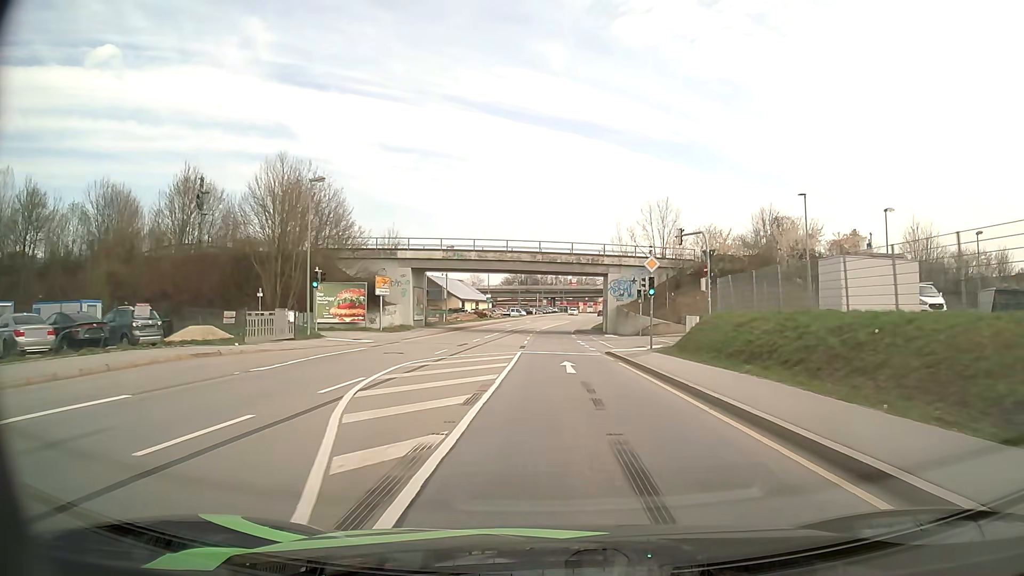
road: primary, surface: asphalt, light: Day
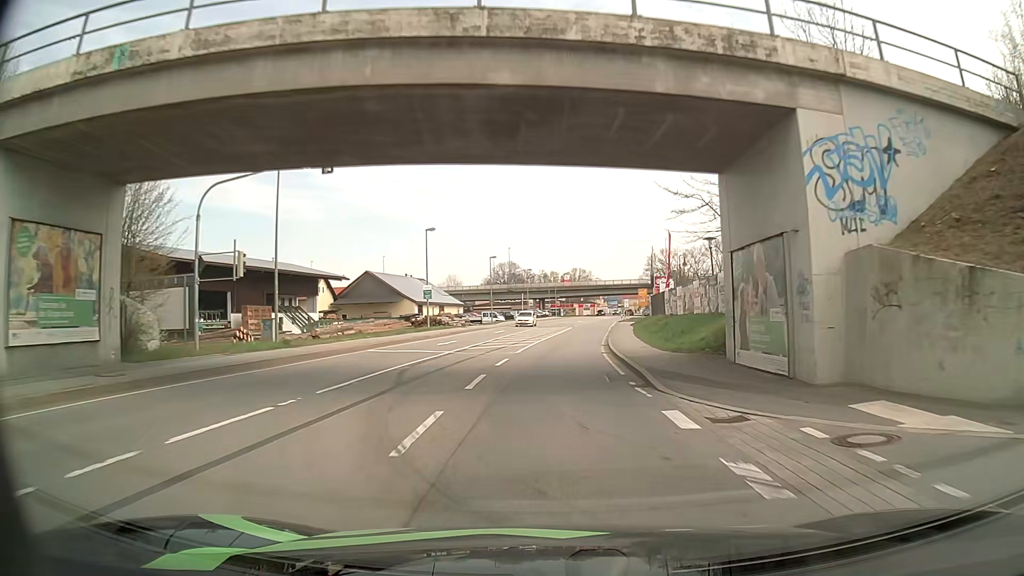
(+0.1, +42.5) m; +1°
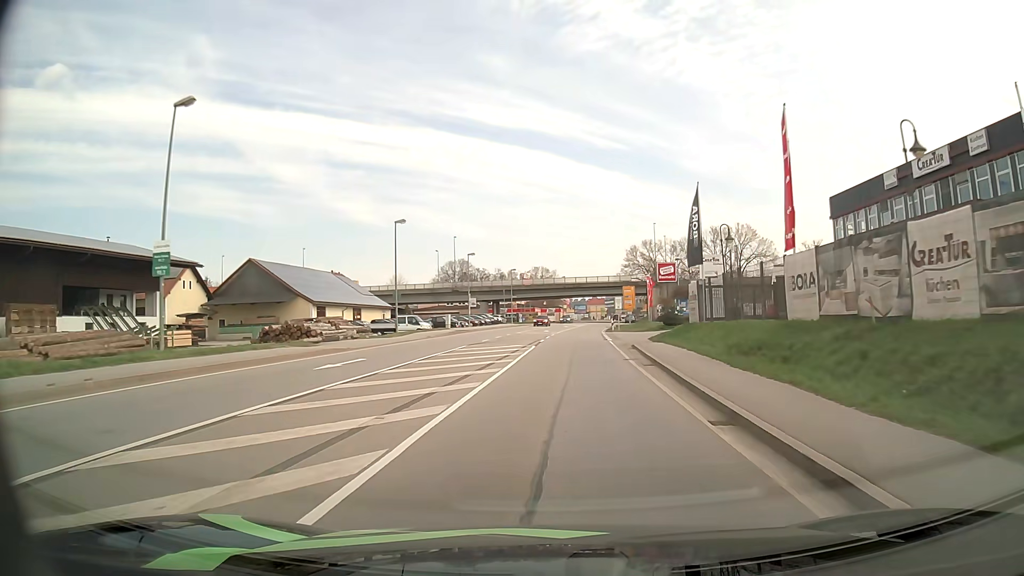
(+1.0, +34.5) m; +4°
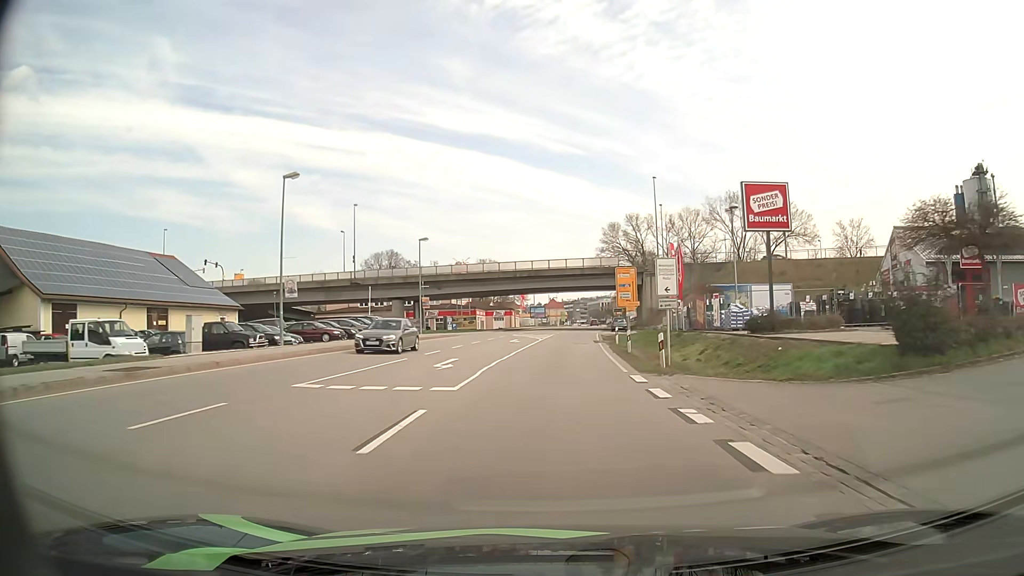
(+1.4, +42.9) m; +4°
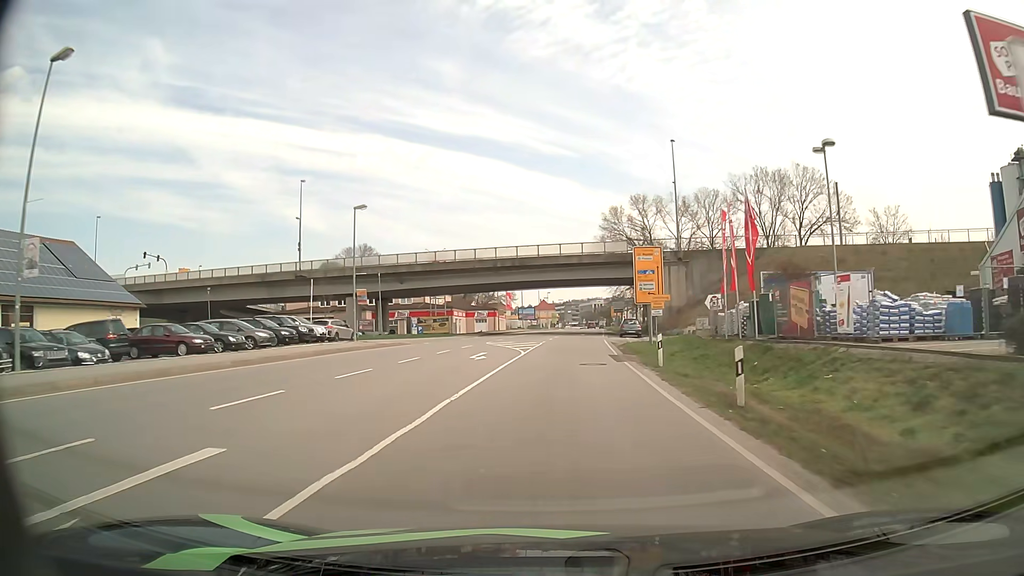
(+0.1, +17.2) m; 0°
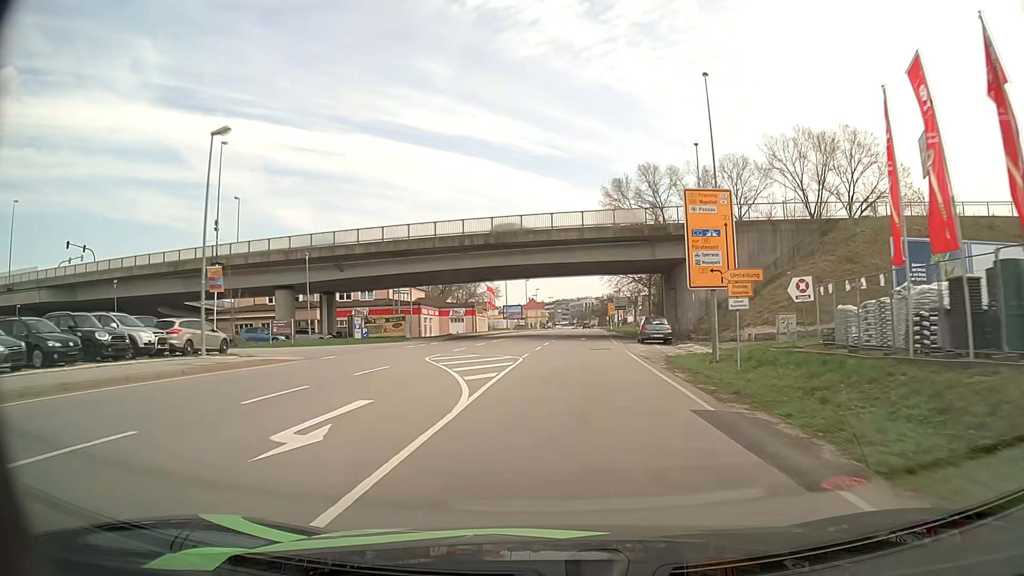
(+0.2, +17.4) m; +1°
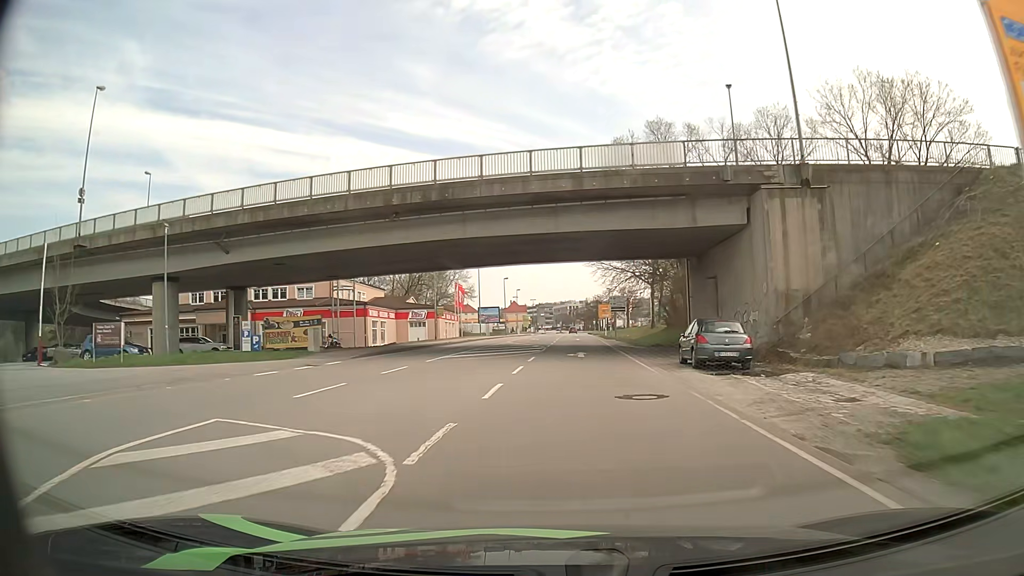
(+0.2, +17.3) m; +1°
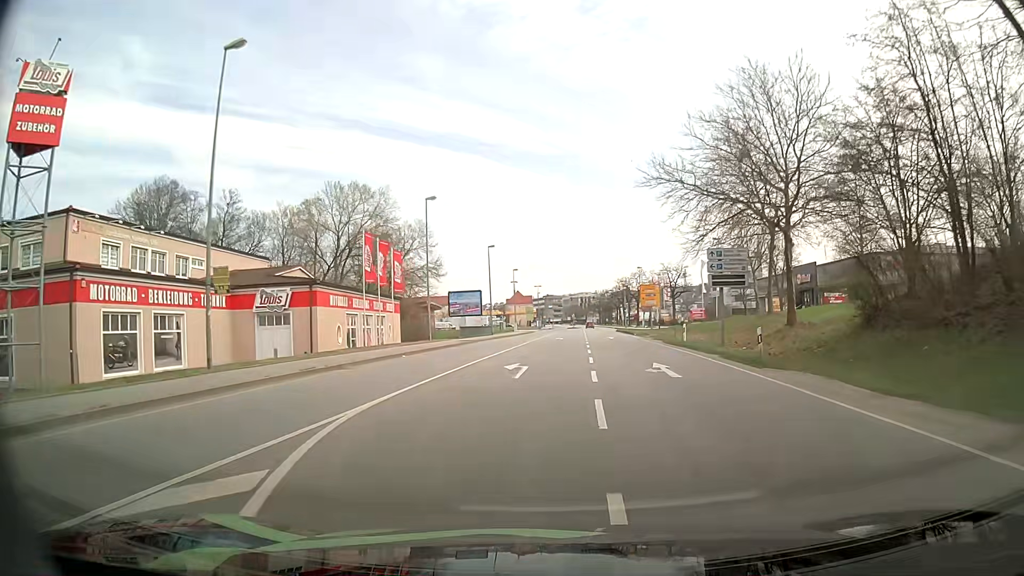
(-0.1, +43.2) m; -1°
(0, +10) (0, +20) (+1, +30) (+1, +40) (+2, +50) (+2, +60) (+2, +70) (+3, +80) (+4, +90) (+4, +100) m
